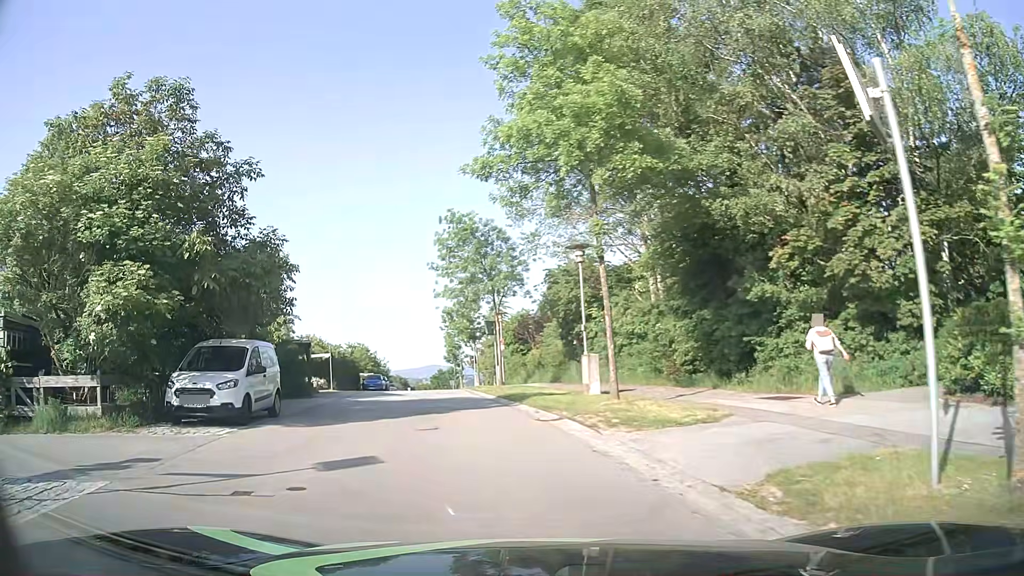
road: residential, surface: asphalt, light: Day
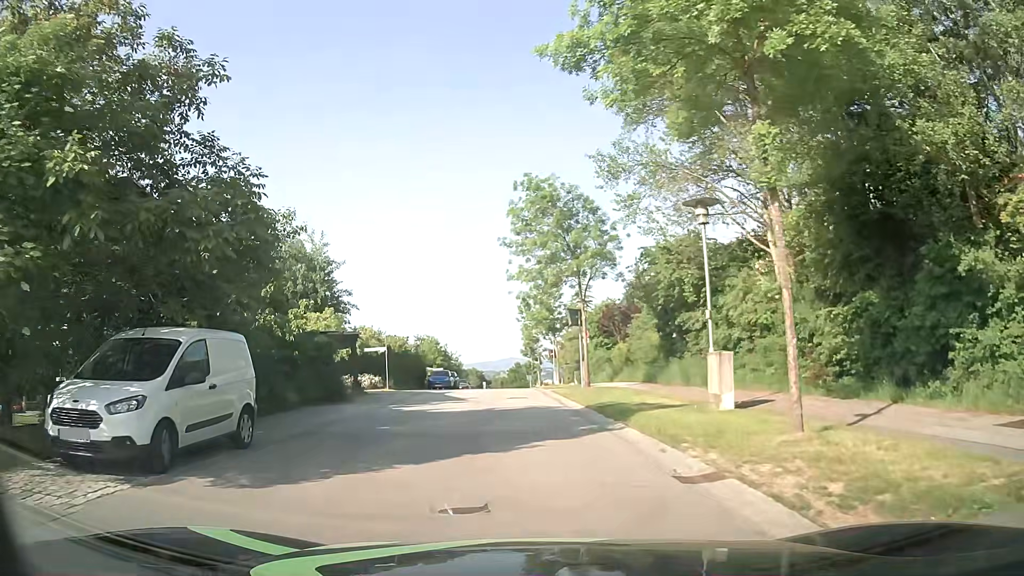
(-0.5, +5.9) m; -8°
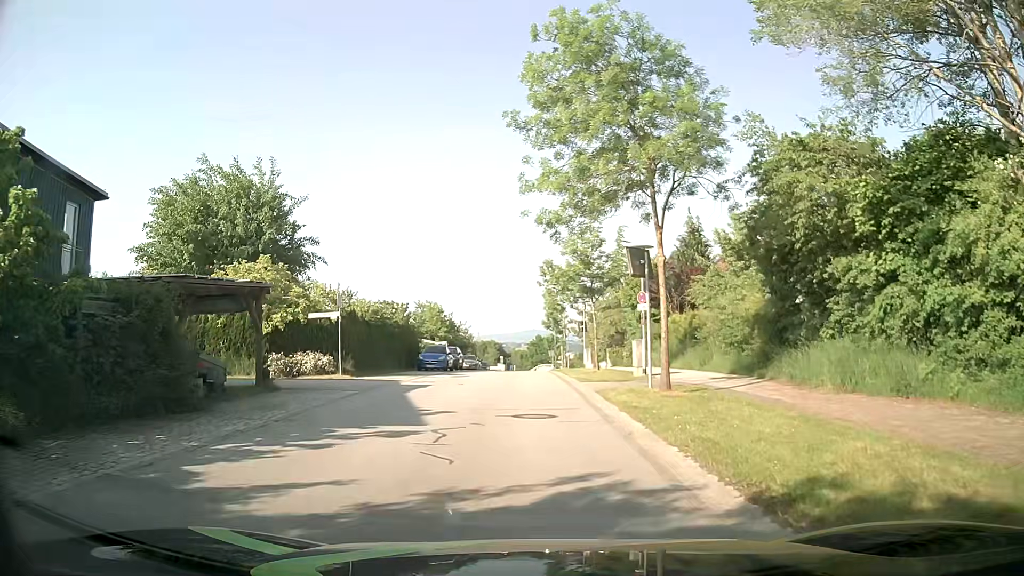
(-0.2, +12.6) m; -2°
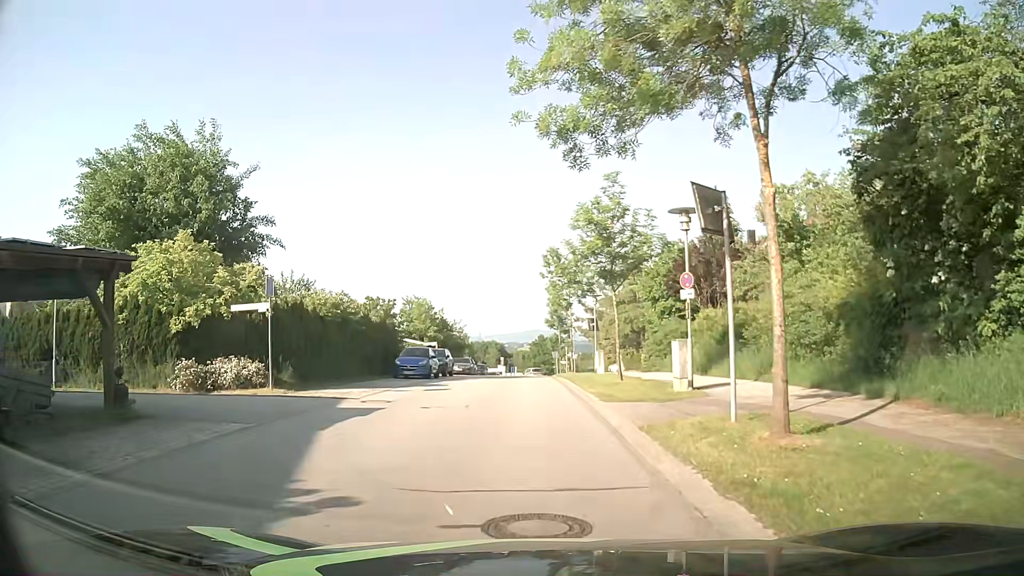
(0.0, +6.9) m; 0°
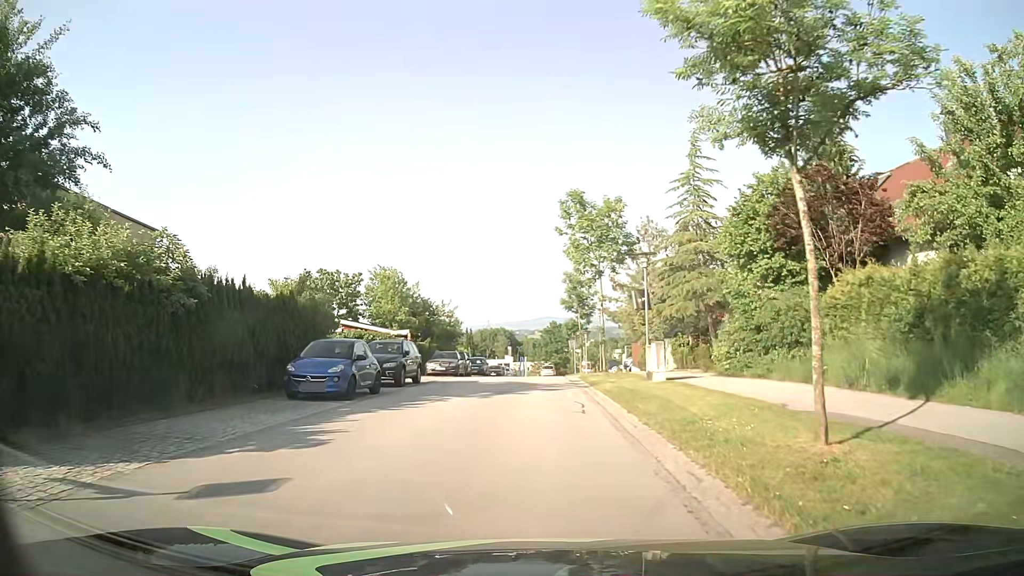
(-0.2, +14.8) m; -2°
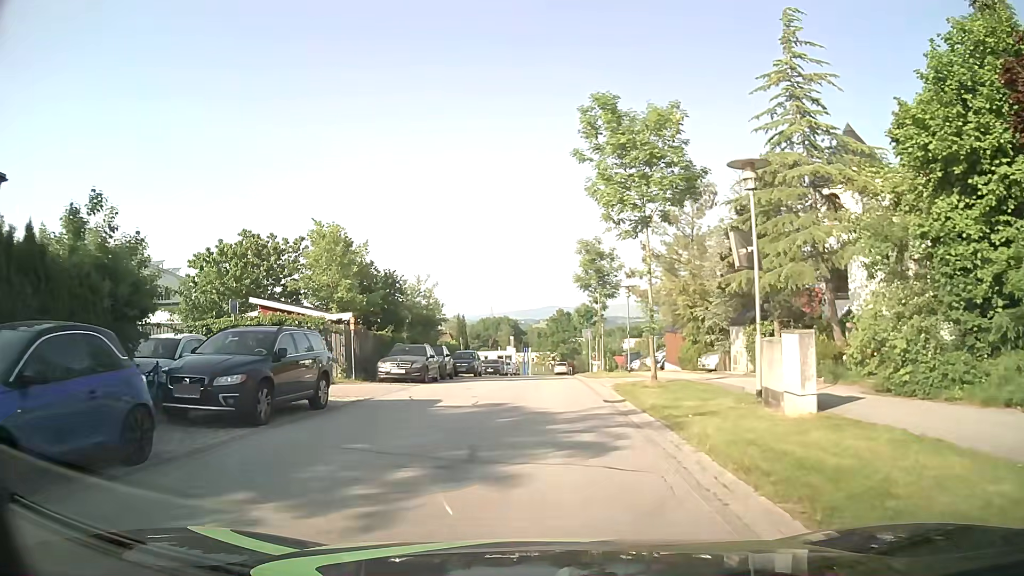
(0.0, +11.9) m; 0°
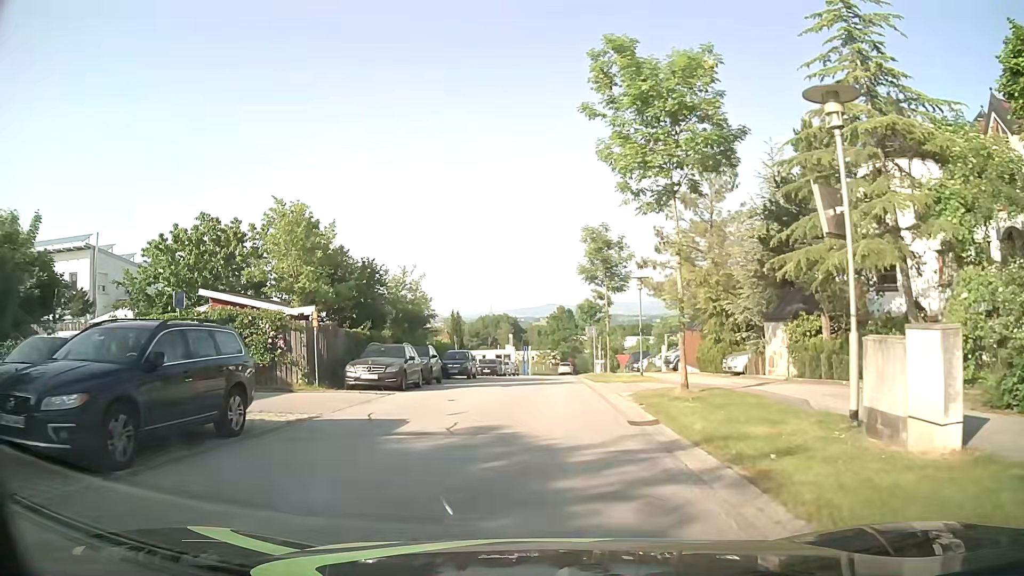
(0.0, +4.0) m; 0°
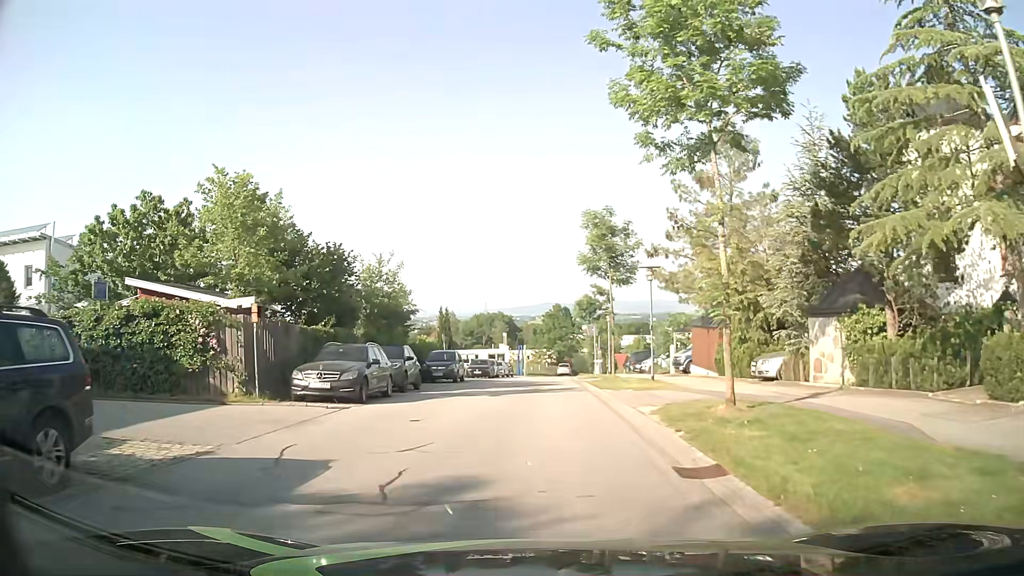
(0.0, +4.1) m; +1°
(0, +10) (0, +20) (0, +30) (+1, +40) (+1, +50) (+1, +60) (+2, +70) (+2, +80) (+3, +90) (+4, +100) m
